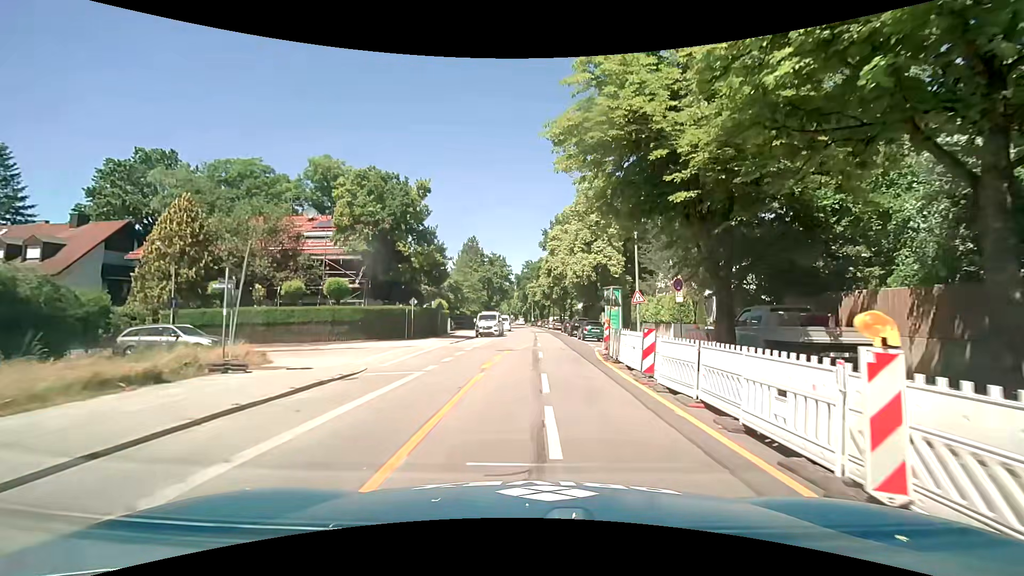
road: secondary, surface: asphalt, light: Day
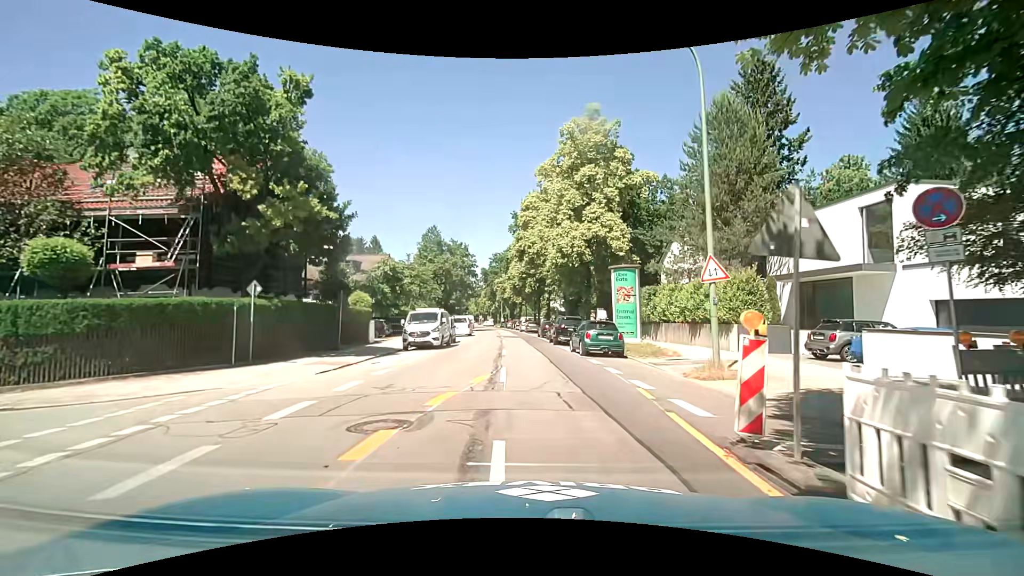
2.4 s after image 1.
(+0.4, +15.3) m; +3°
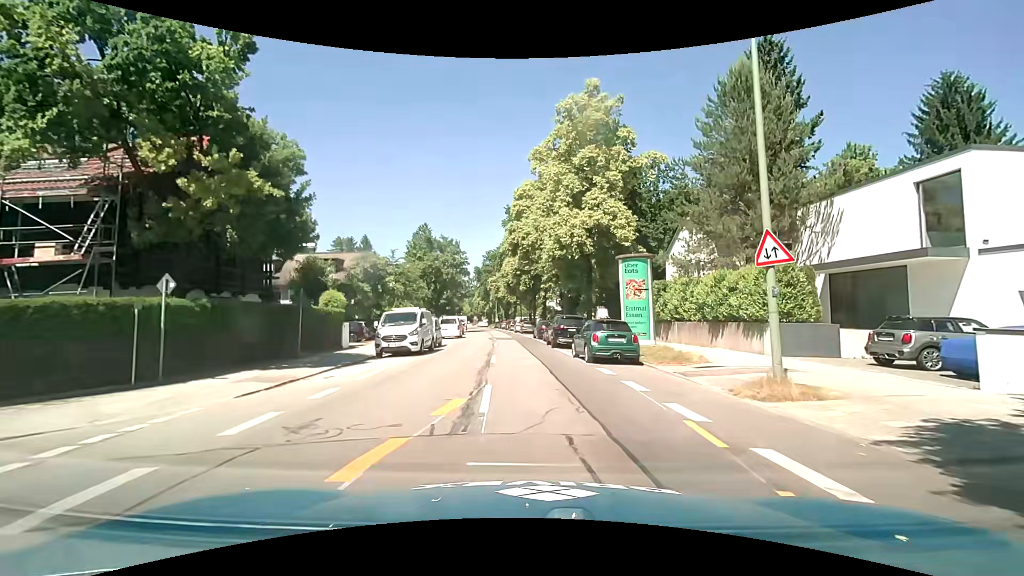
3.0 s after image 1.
(0.0, +3.6) m; 0°
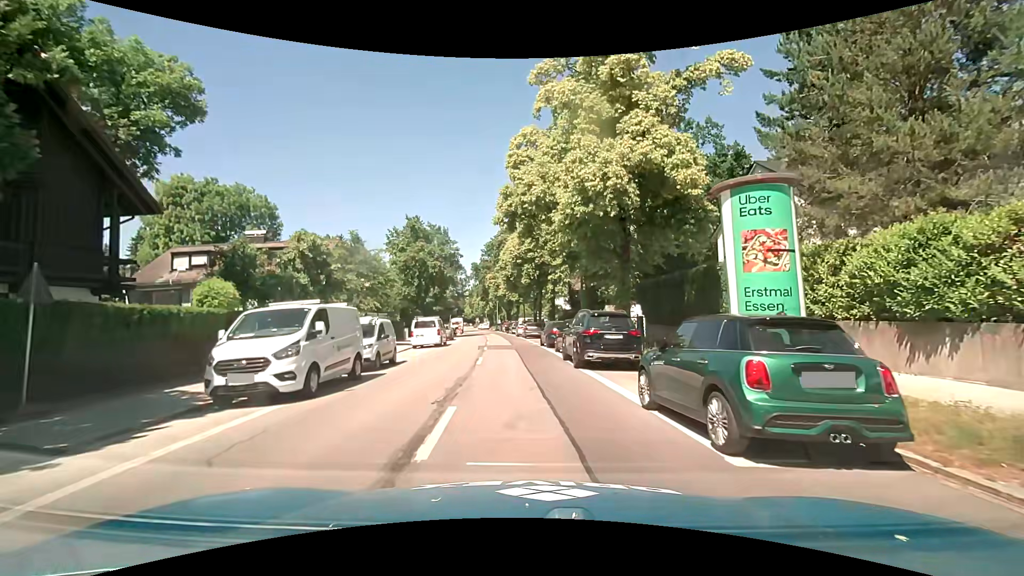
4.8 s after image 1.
(+0.2, +11.2) m; 0°
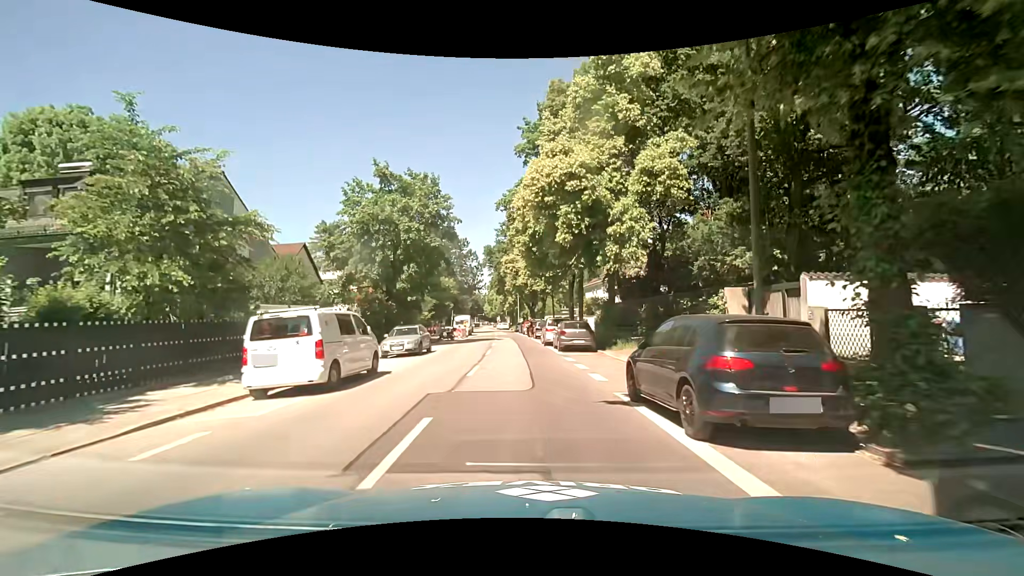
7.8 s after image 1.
(-0.6, +21.1) m; -3°
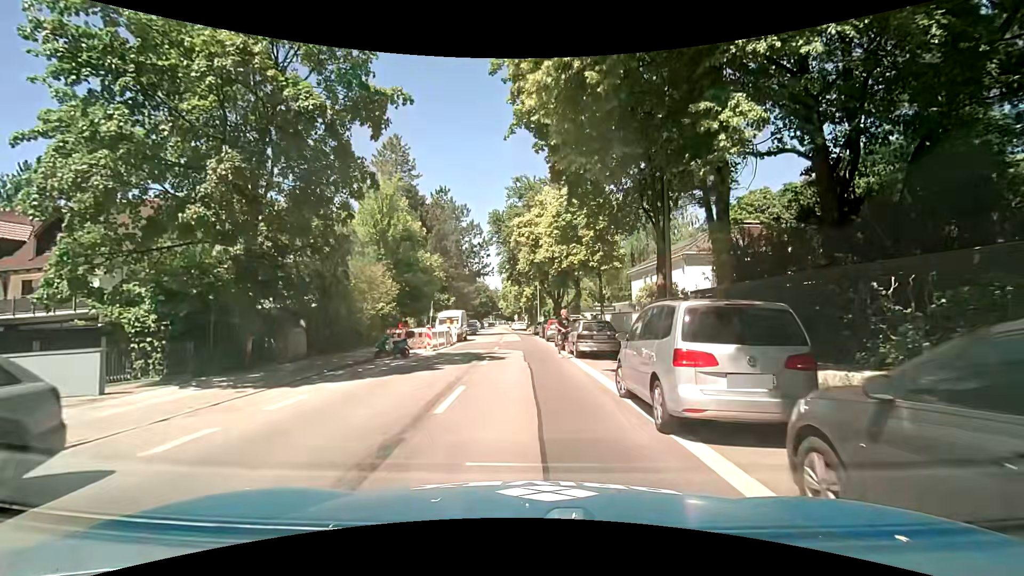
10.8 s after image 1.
(-0.3, +22.2) m; -2°
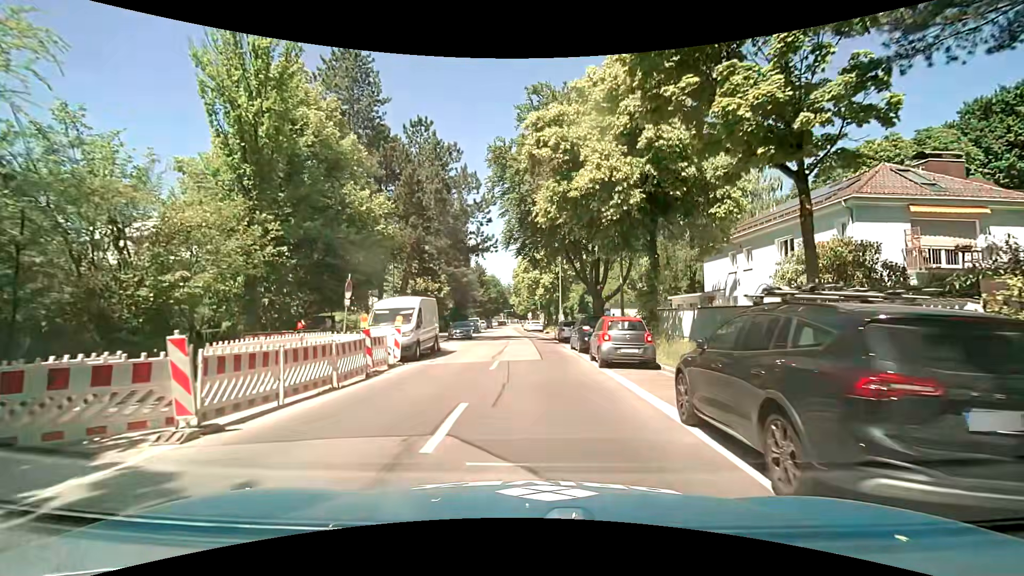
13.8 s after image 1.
(-0.4, +19.5) m; -1°
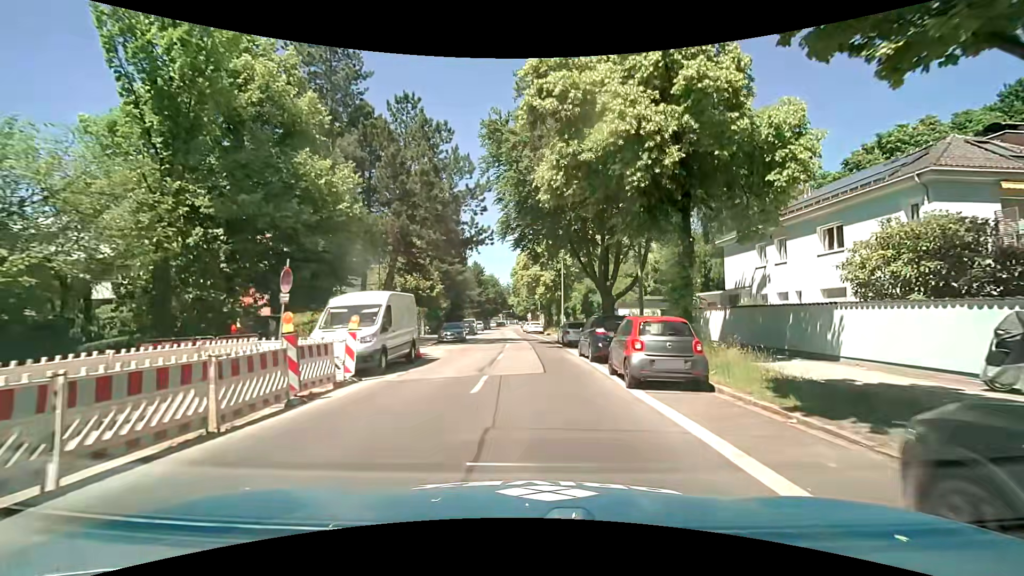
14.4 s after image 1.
(0.0, +4.3) m; -2°
(0, +10) (0, +20) (0, +30) (0, +40) (0, +50) (-1, +60) (-1, +70) (-2, +80) (-2, +90) (-2, +100) m
